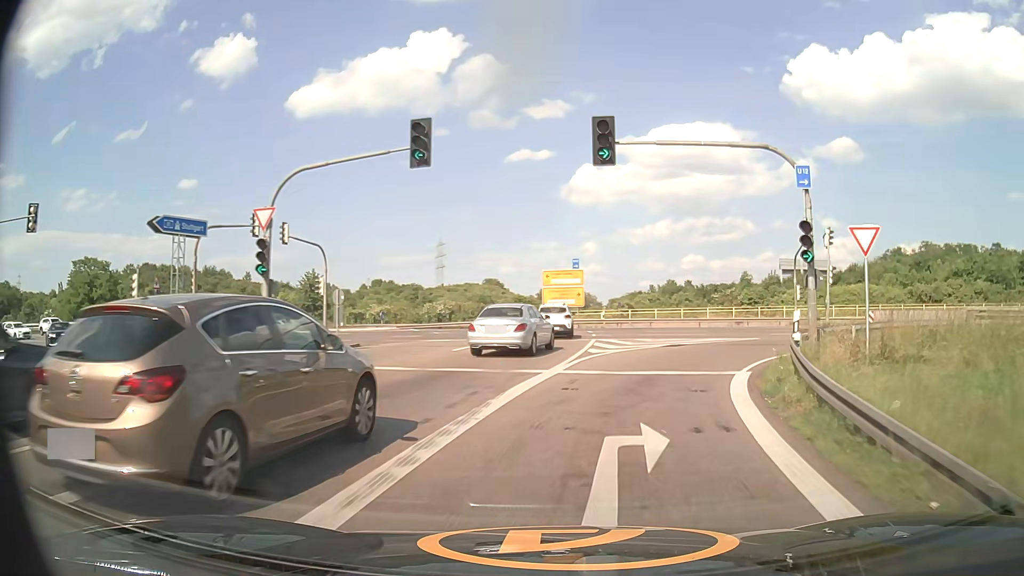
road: motorway_link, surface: asphalt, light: Day
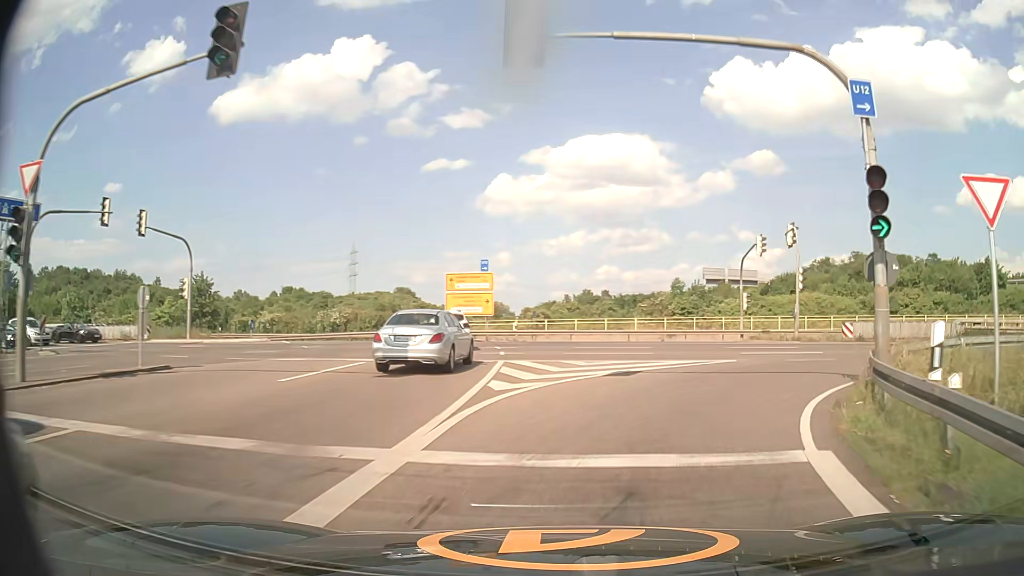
(+0.4, +7.5) m; +7°
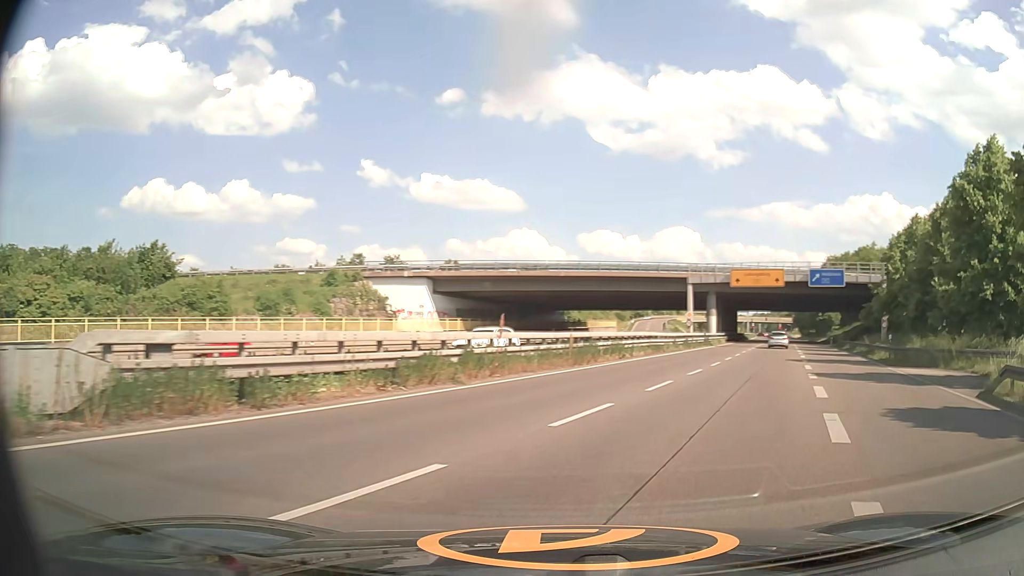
(+14.2, +22.7) m; +74°
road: primary
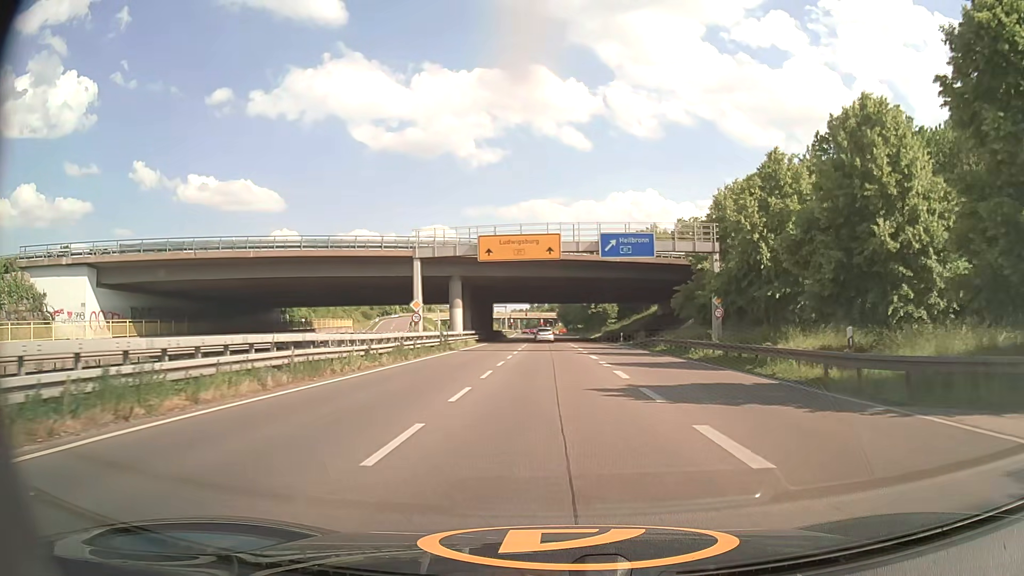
(+5.5, +19.9) m; +21°
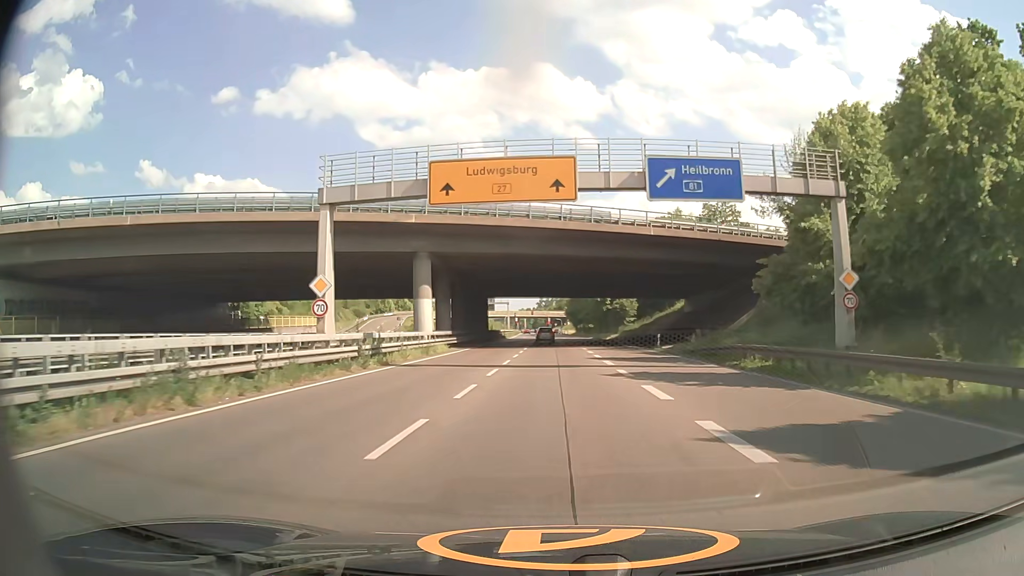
(0.0, +18.1) m; 0°
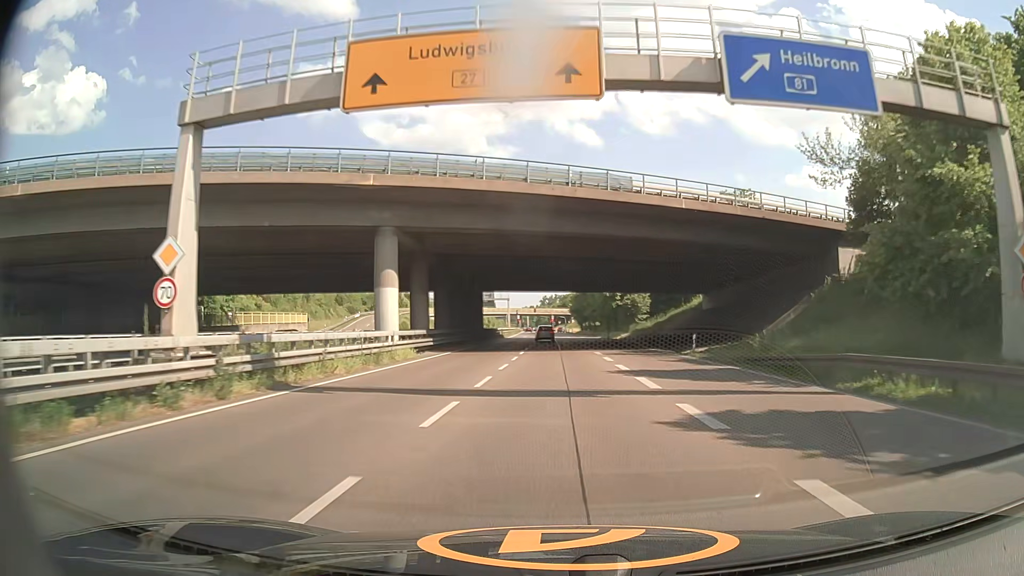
(0.0, +10.0) m; -1°
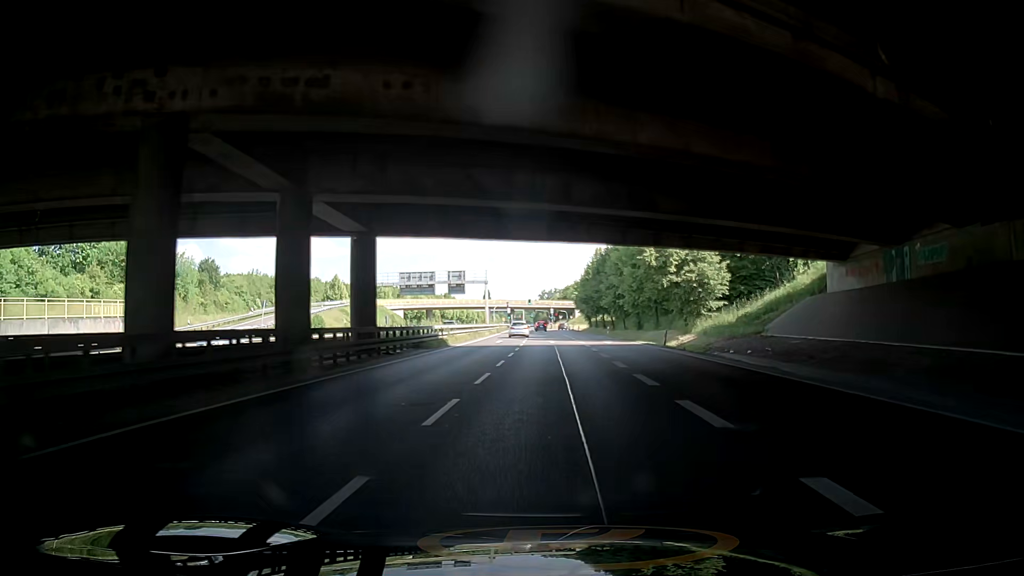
(+0.4, +41.9) m; +2°
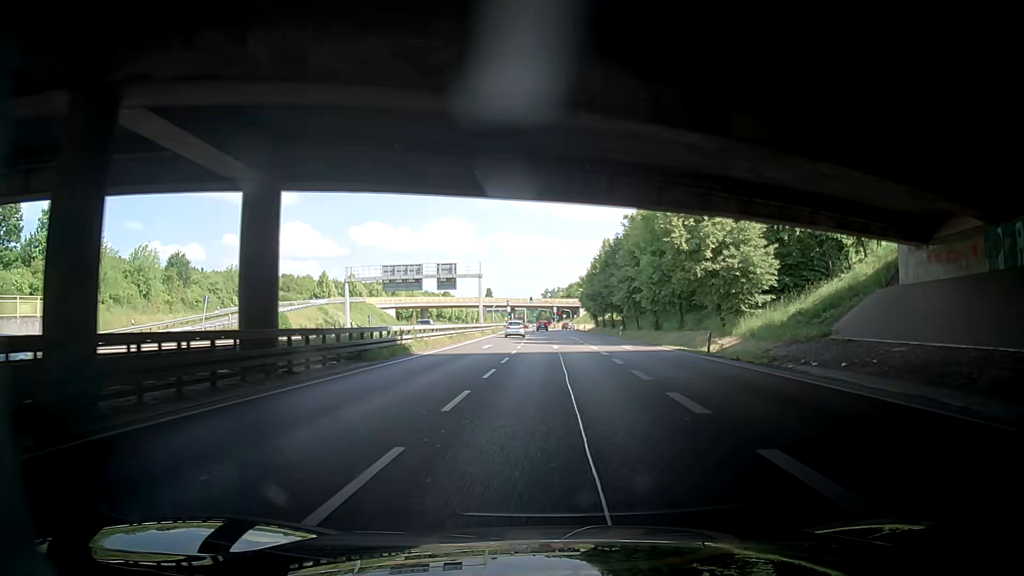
(0.0, +10.6) m; +1°
(0, +10) (0, +20) (-1, +30) (-1, +40) (-2, +50) (-3, +60) (-4, +70) (-4, +80) (-6, +90) (-7, +100) m
